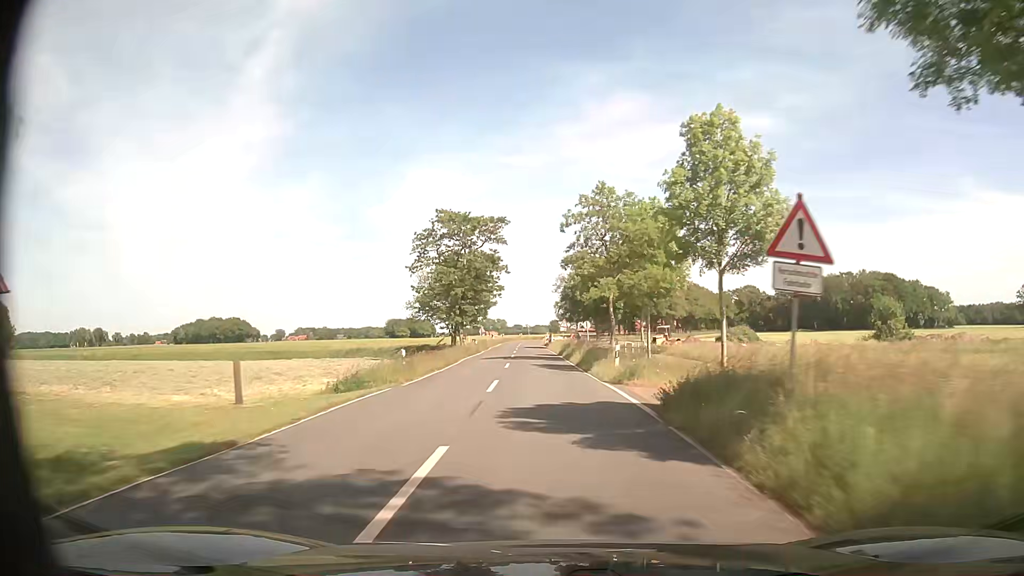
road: secondary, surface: asphalt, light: Day
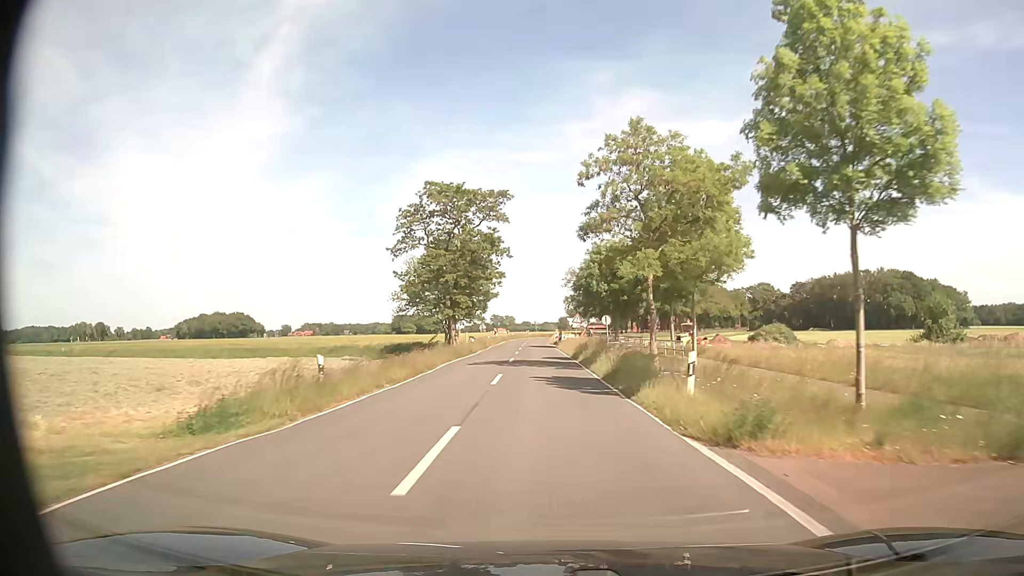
(0.0, +10.3) m; -1°
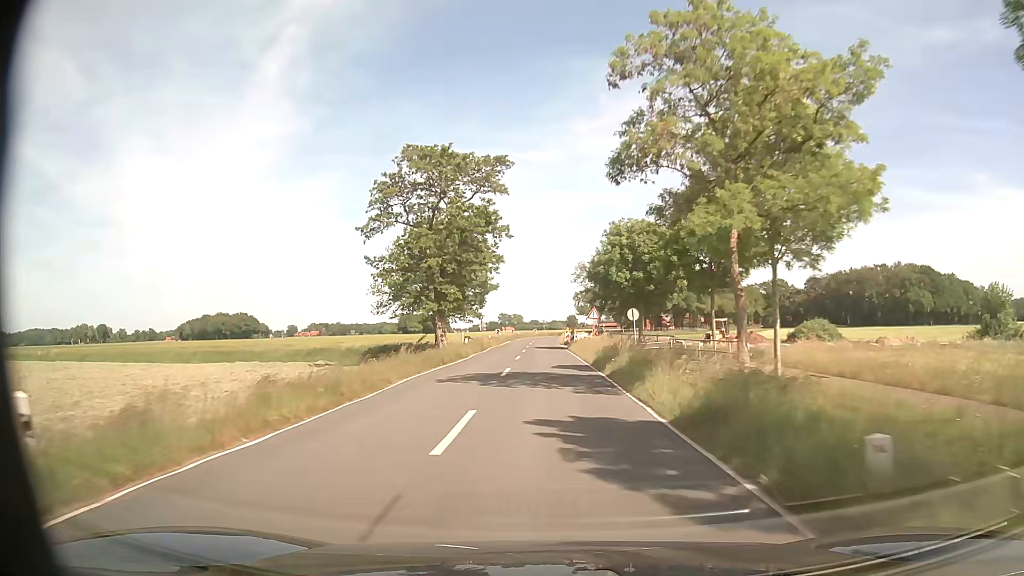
(0.0, +9.9) m; -1°
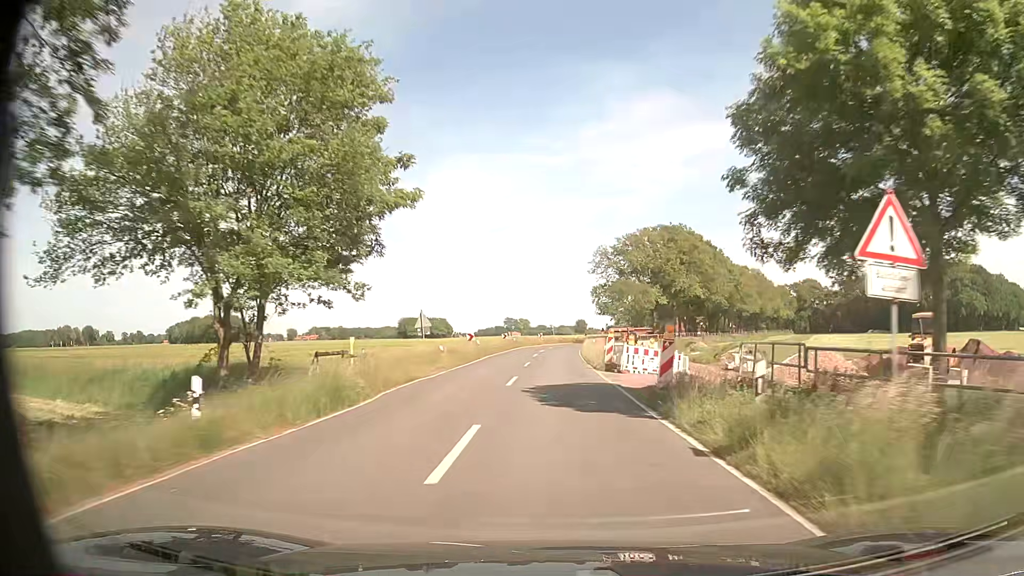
(-0.3, +36.5) m; -1°
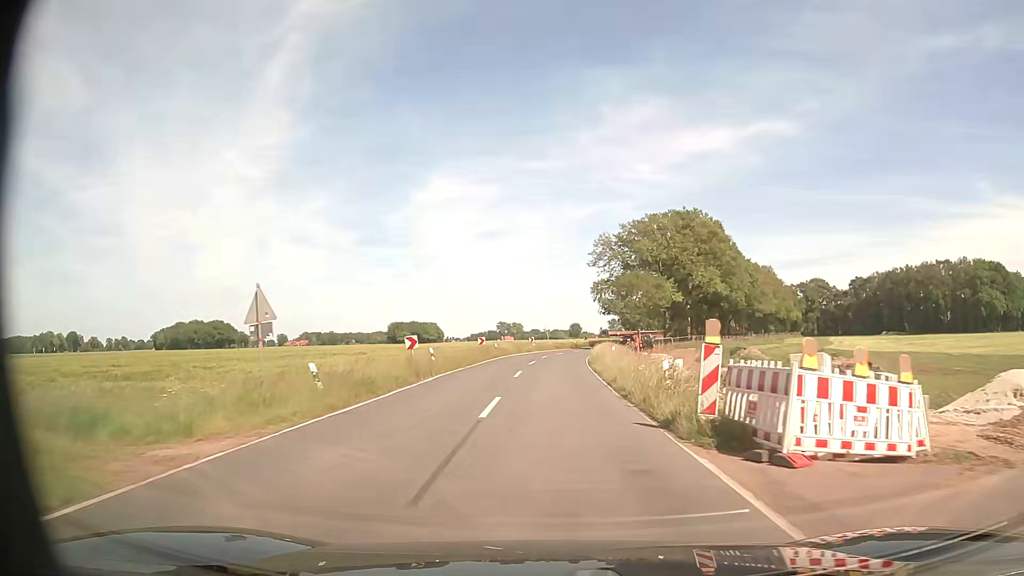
(+0.2, +18.0) m; +1°
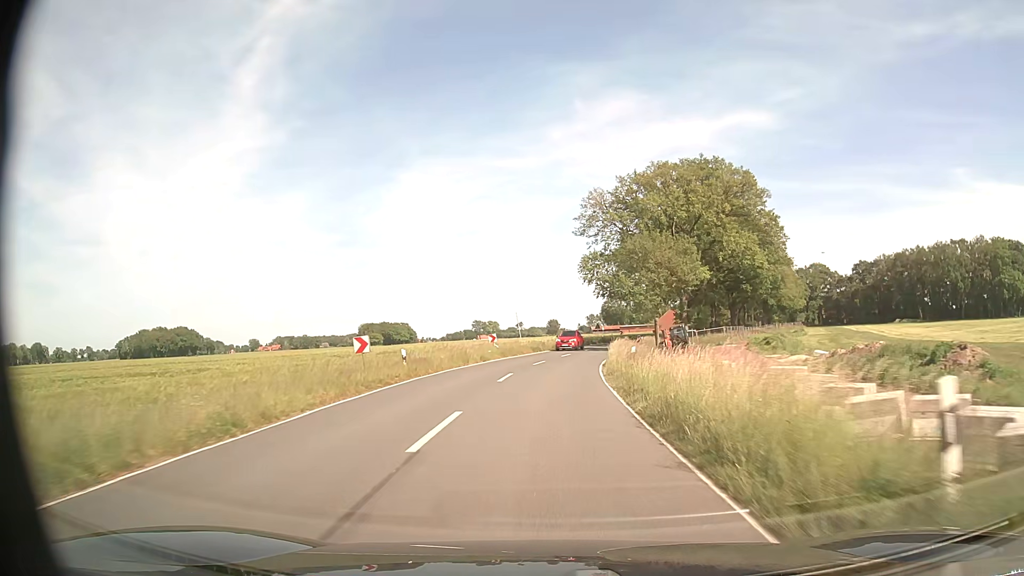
(+0.4, +27.6) m; +2°
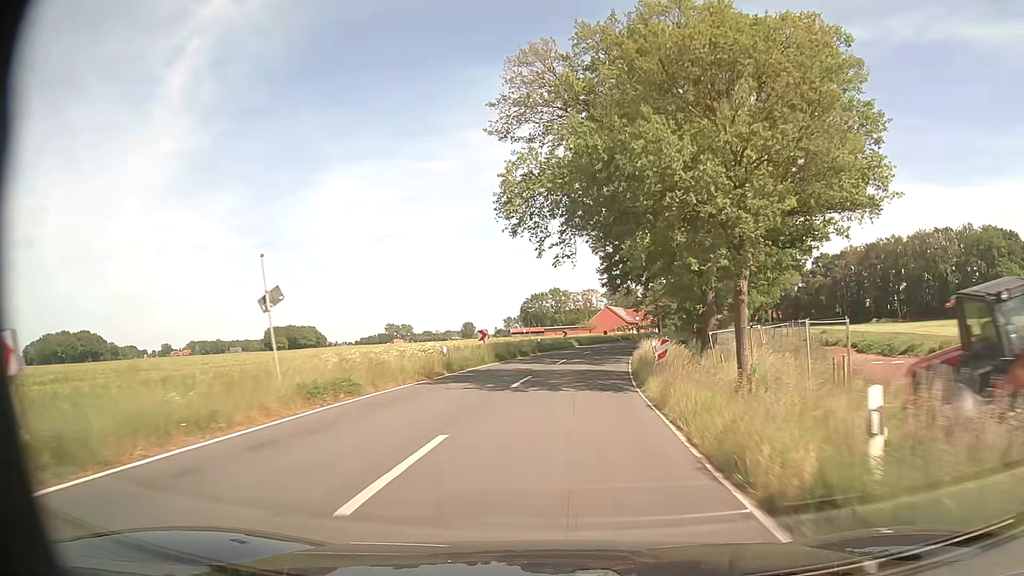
(+1.7, +38.2) m; +7°
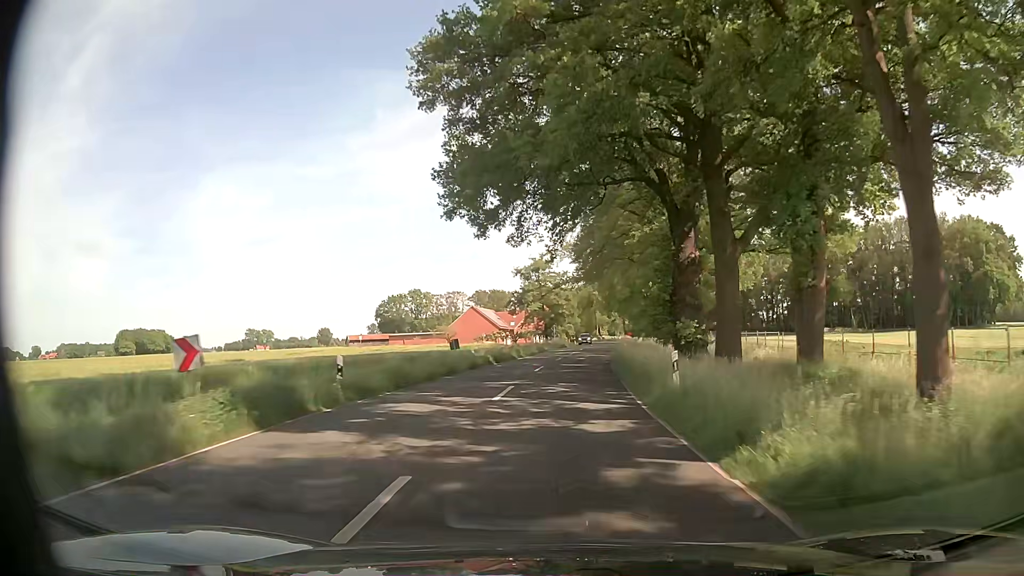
(+5.0, +49.3) m; +11°
